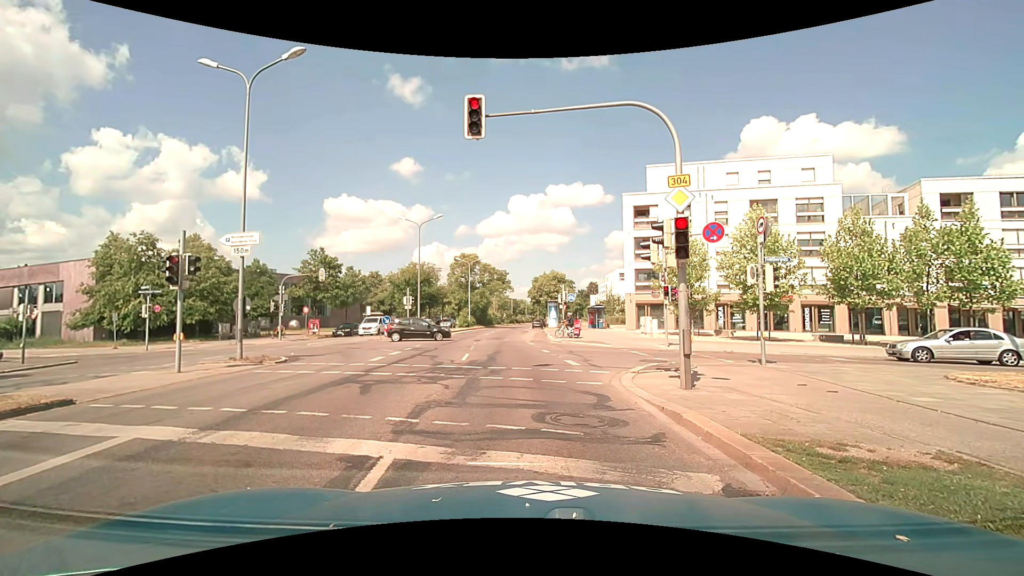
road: primary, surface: asphalt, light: Day
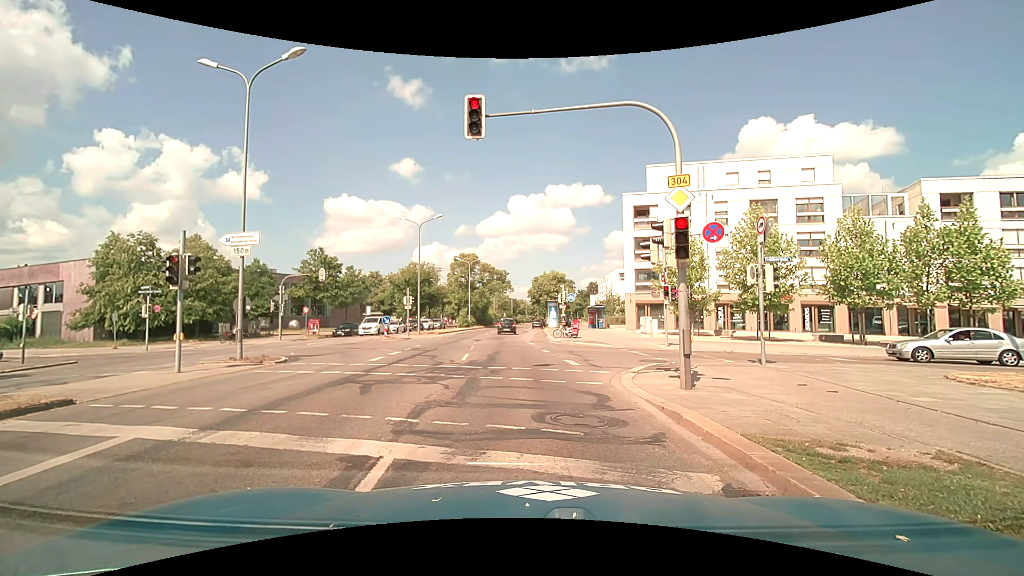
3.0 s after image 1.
(0.0, 0.0) m; 0°
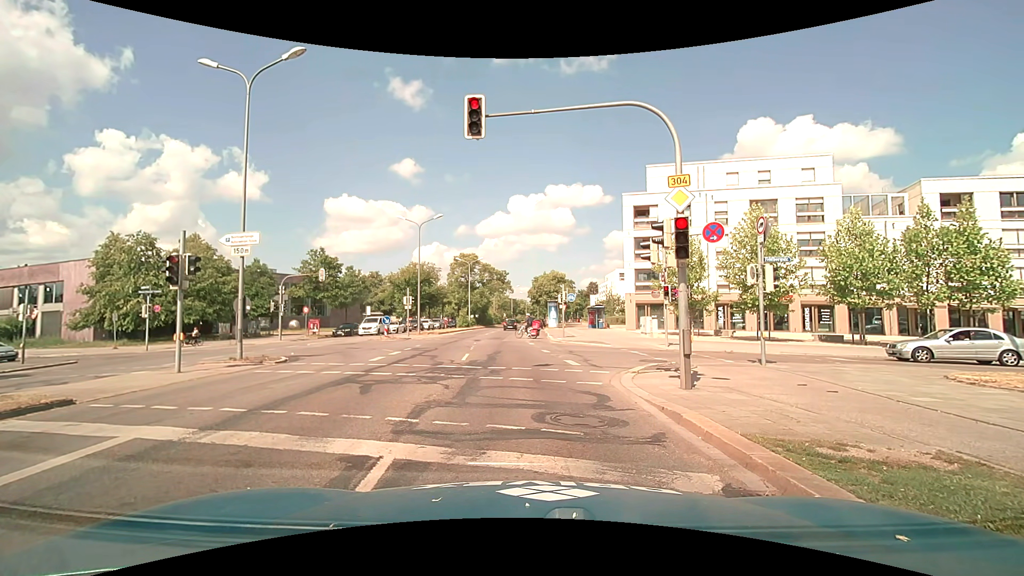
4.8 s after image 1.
(0.0, 0.0) m; 0°
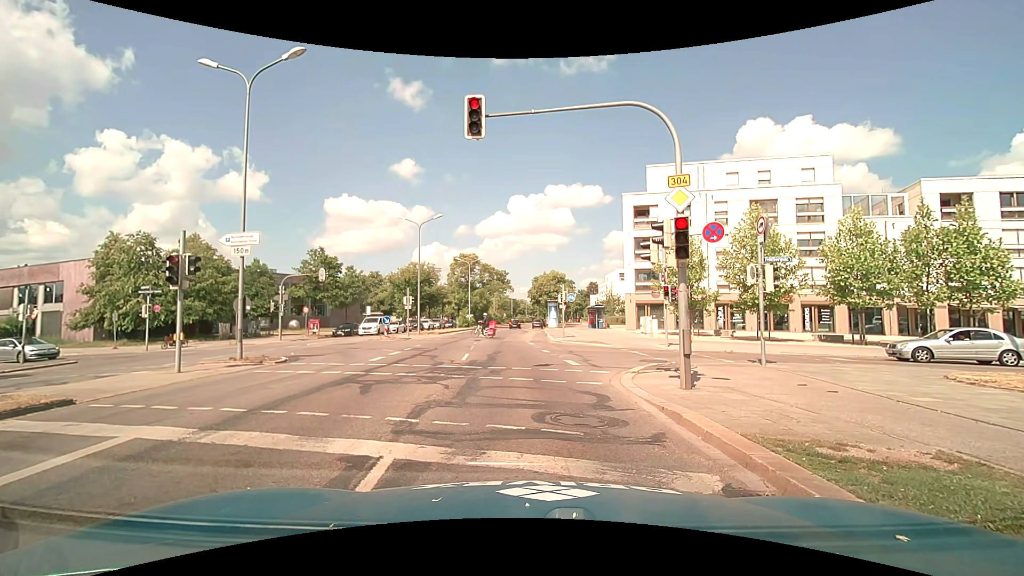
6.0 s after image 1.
(0.0, 0.0) m; 0°
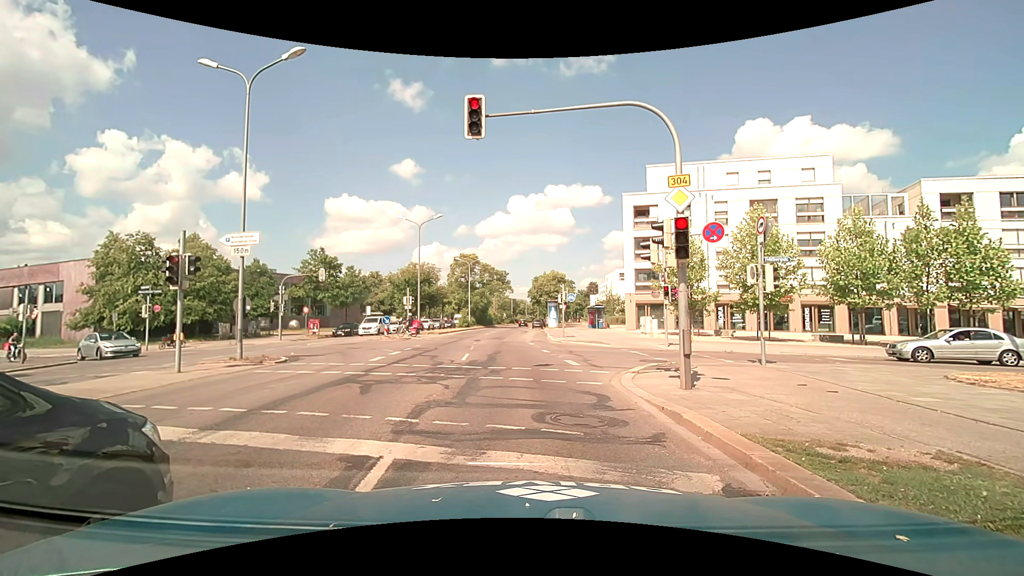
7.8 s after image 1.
(0.0, 0.0) m; 0°
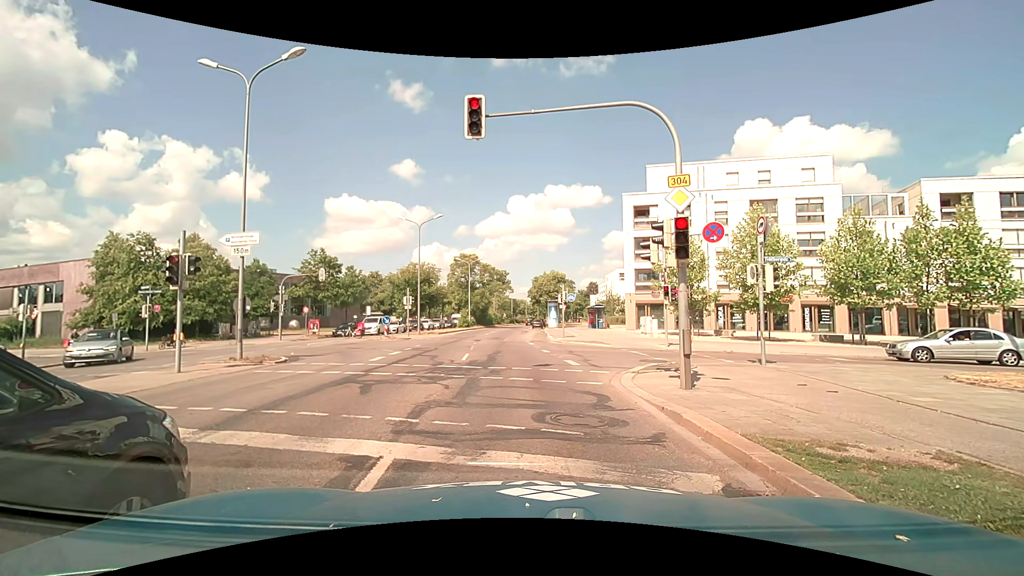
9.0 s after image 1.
(0.0, 0.0) m; 0°
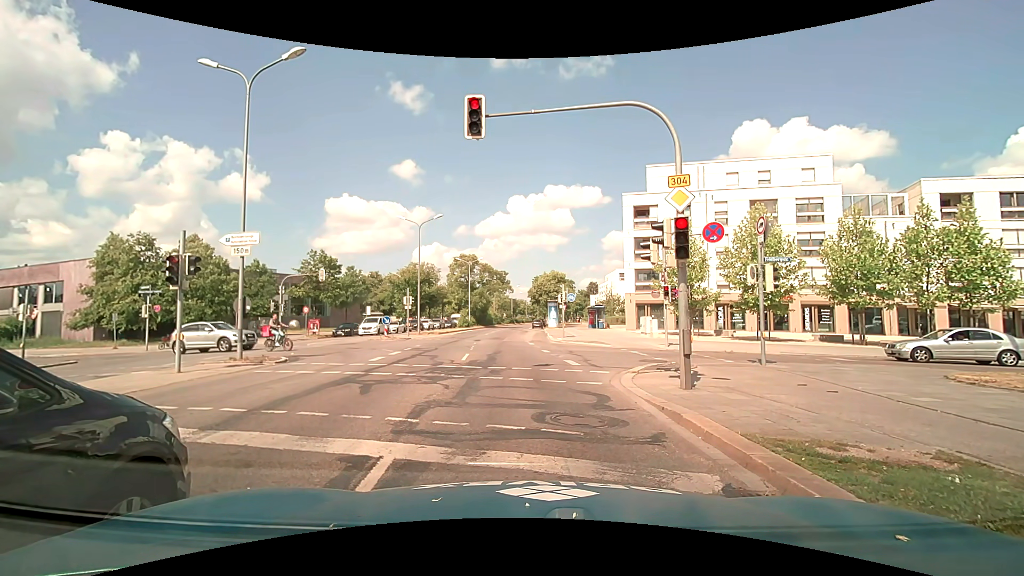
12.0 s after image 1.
(0.0, 0.0) m; 0°
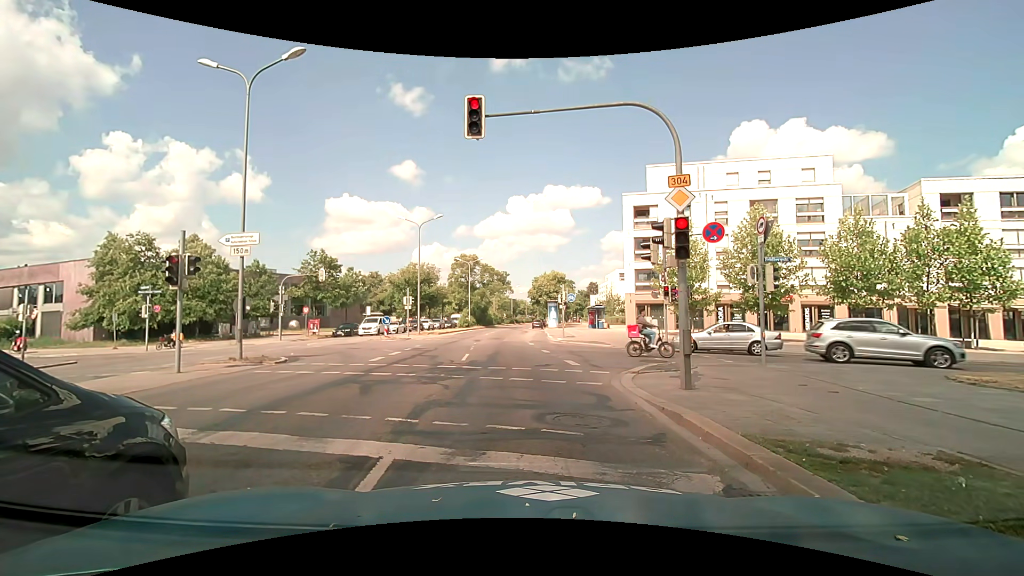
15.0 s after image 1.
(0.0, 0.0) m; 0°
(0, +10) (-2, +20) (-3, +30) (-3, +40) (-4, +50) (-5, +60) (-6, +70) (-6, +80) (-6, +90) (-6, +100) m
